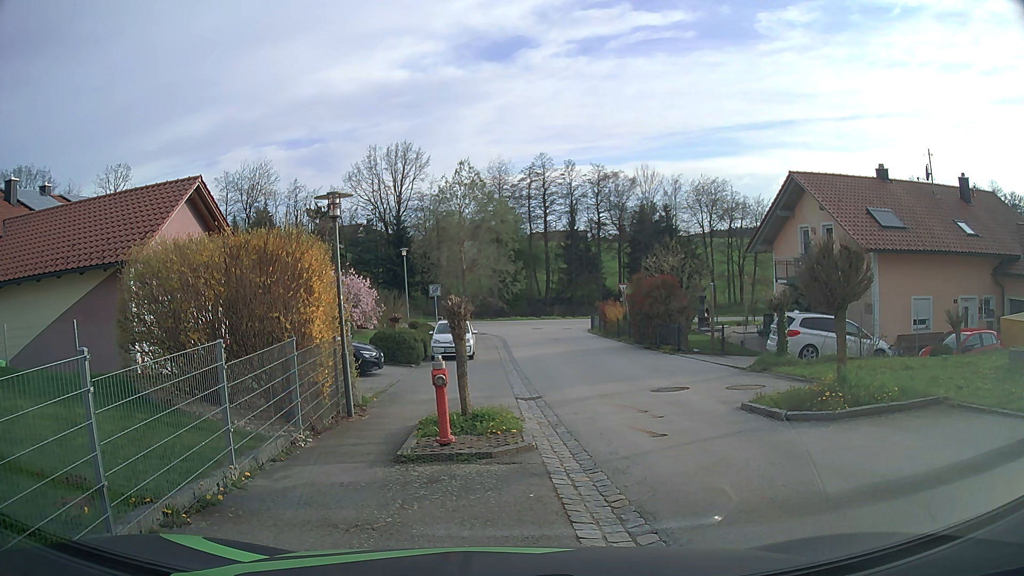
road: secondary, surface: asphalt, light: Day
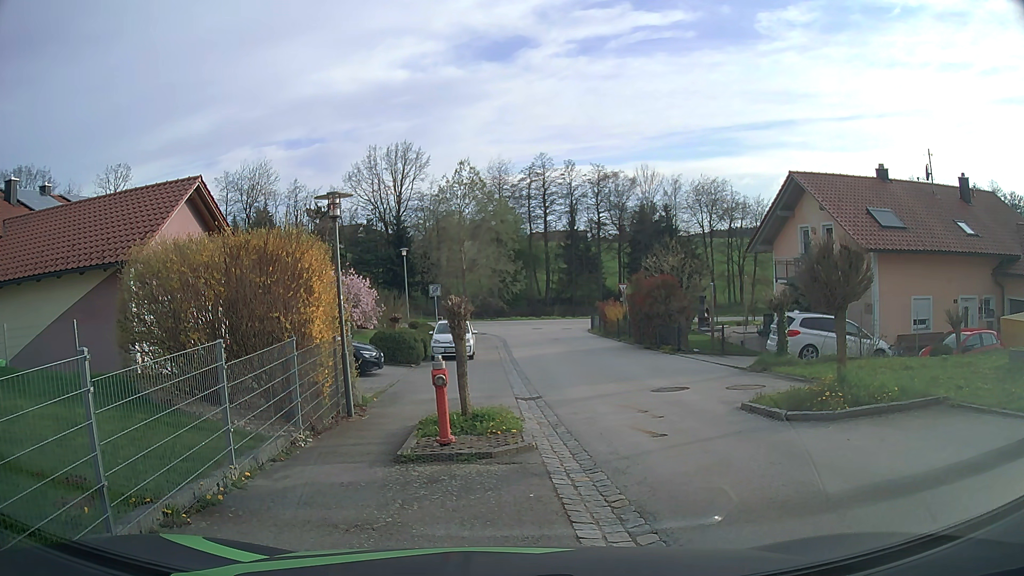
(0.0, 0.0) m; 0°
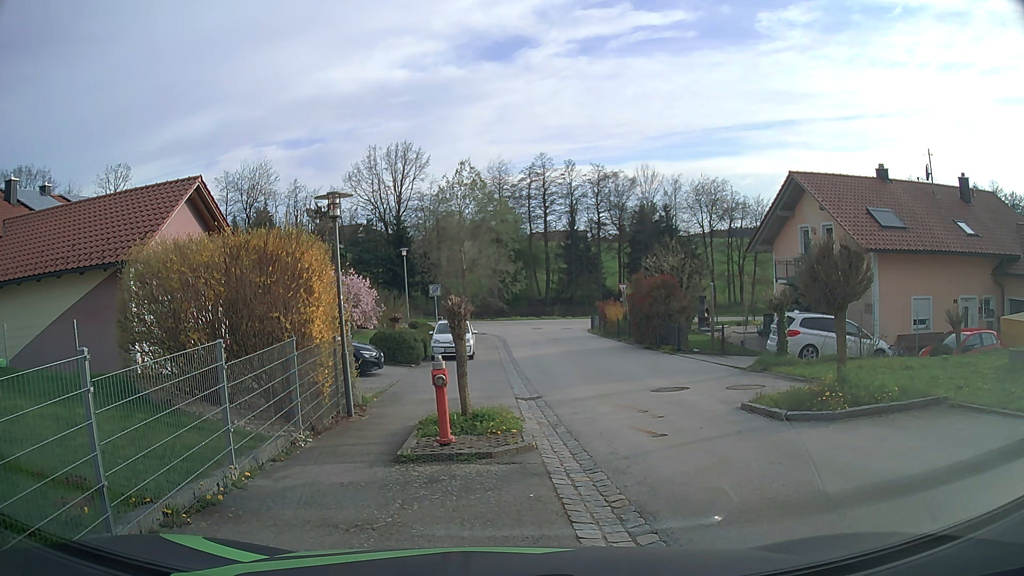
(0.0, 0.0) m; 0°
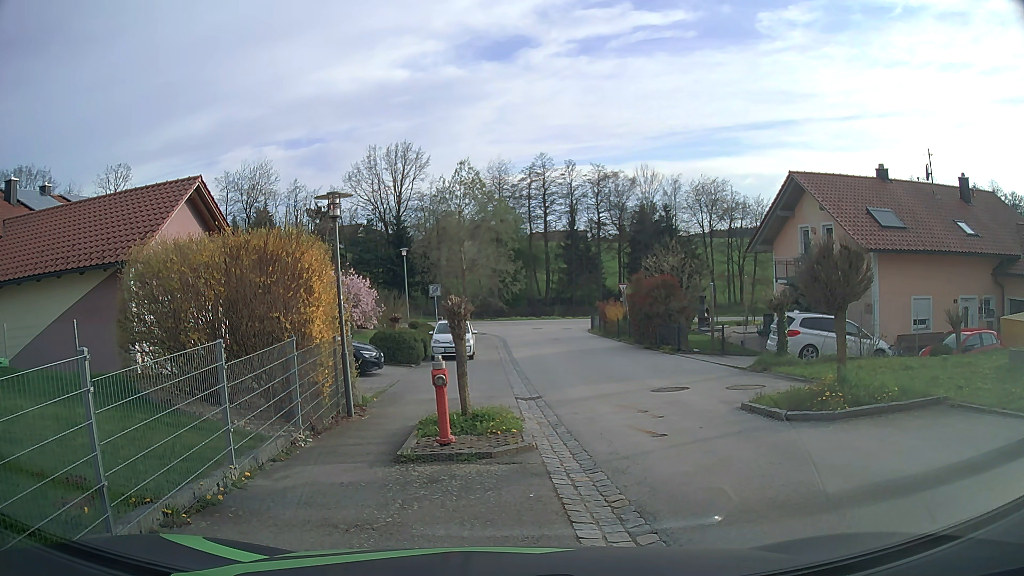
(0.0, 0.0) m; 0°
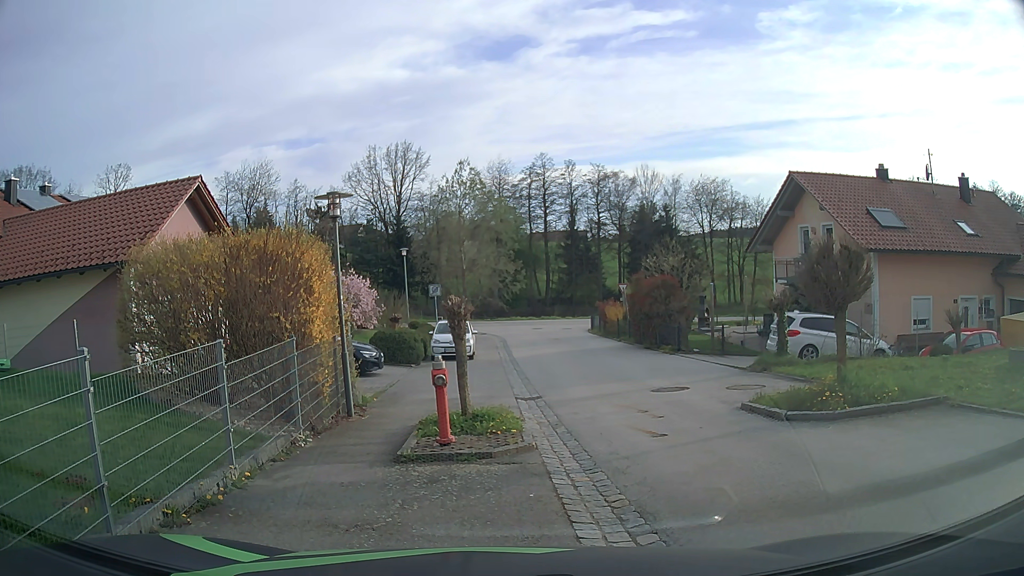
(0.0, 0.0) m; 0°
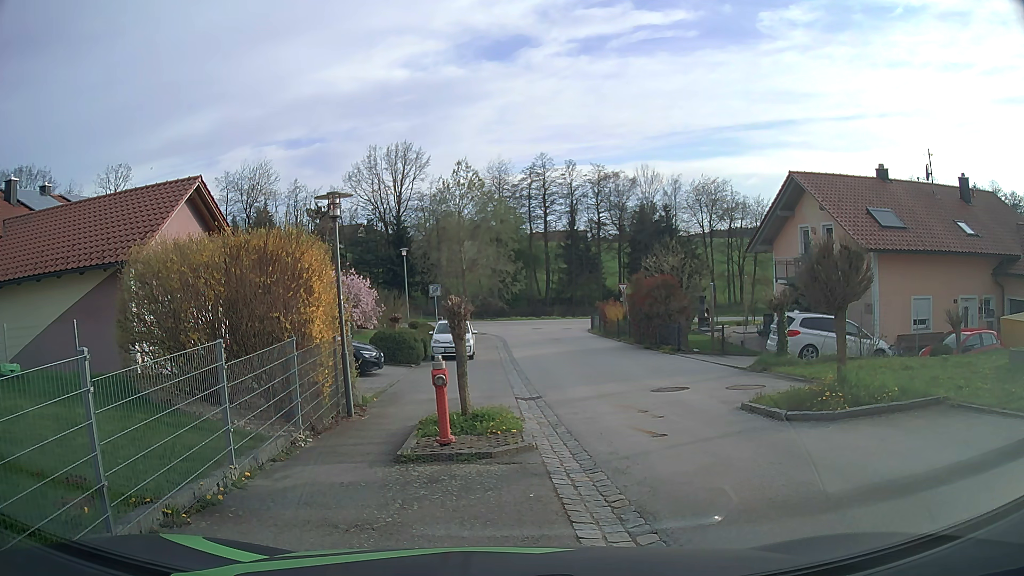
(0.0, 0.0) m; 0°
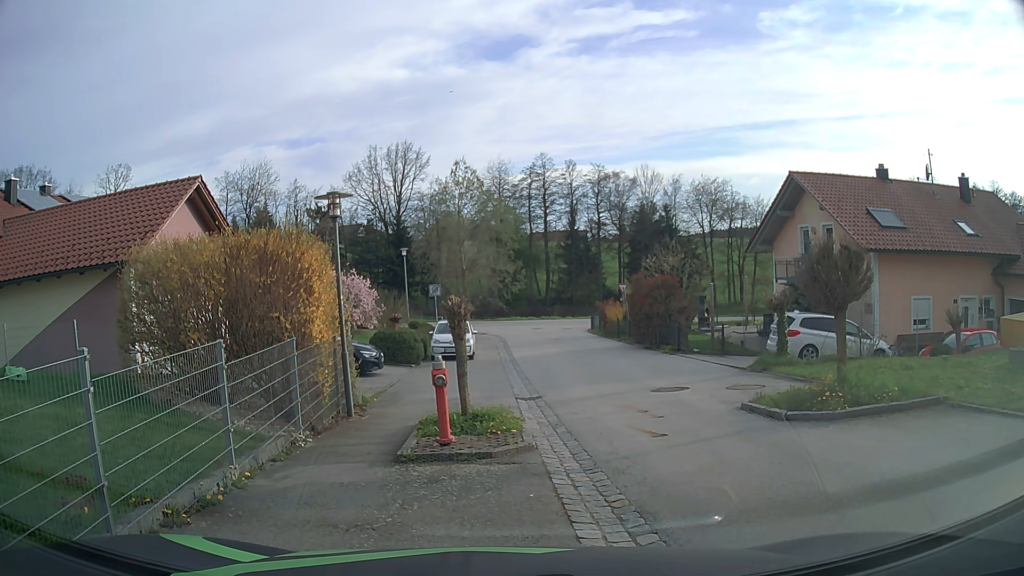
(0.0, 0.0) m; 0°
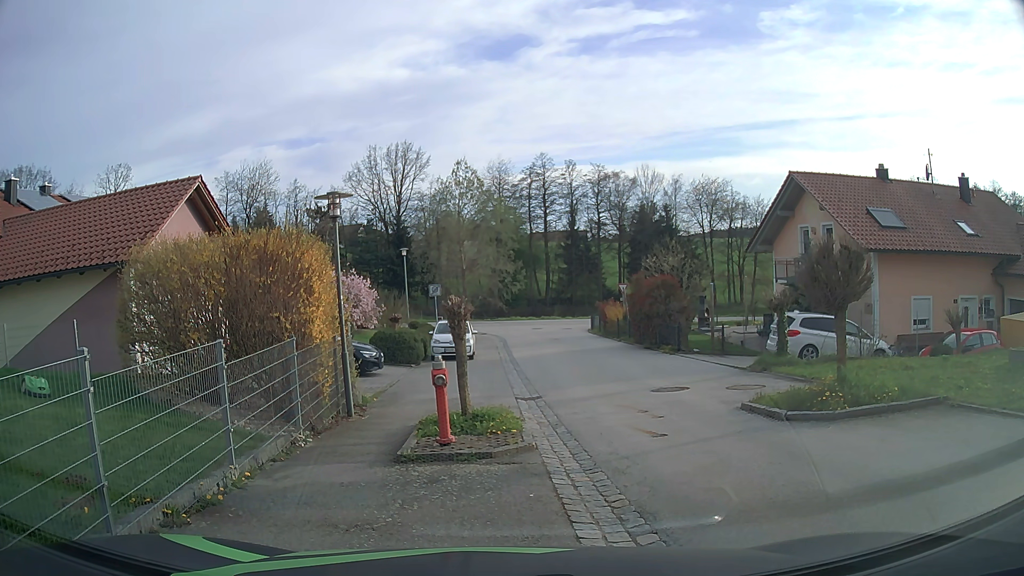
(0.0, 0.0) m; 0°
